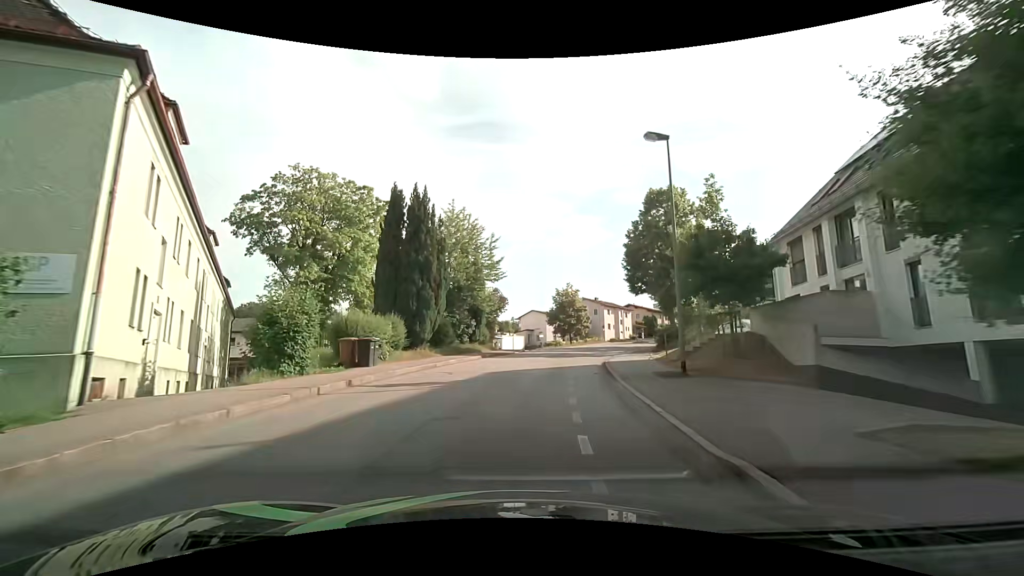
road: residential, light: Day
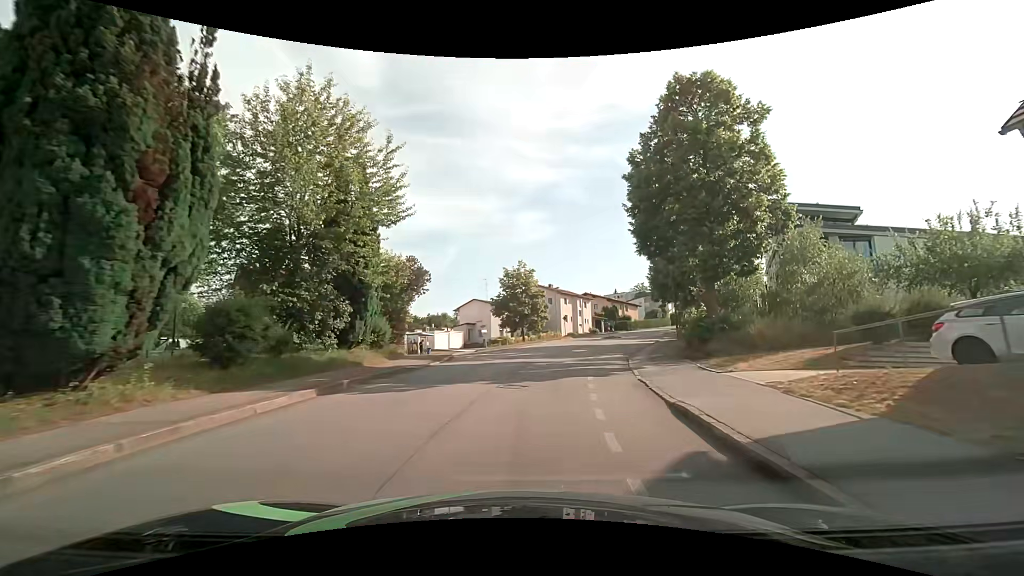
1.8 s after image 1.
(+0.7, +18.1) m; +6°
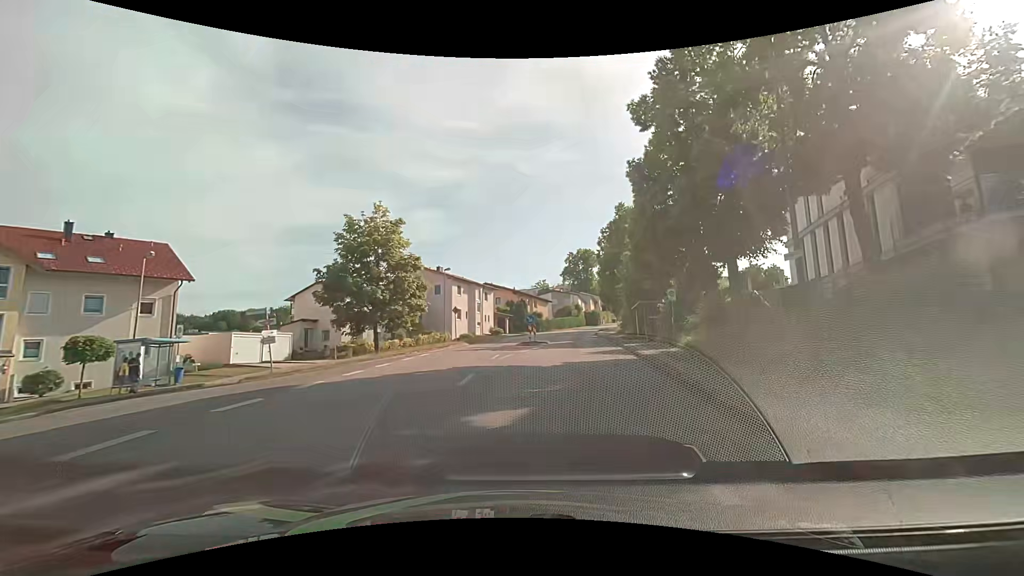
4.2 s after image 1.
(+2.1, +23.9) m; +12°
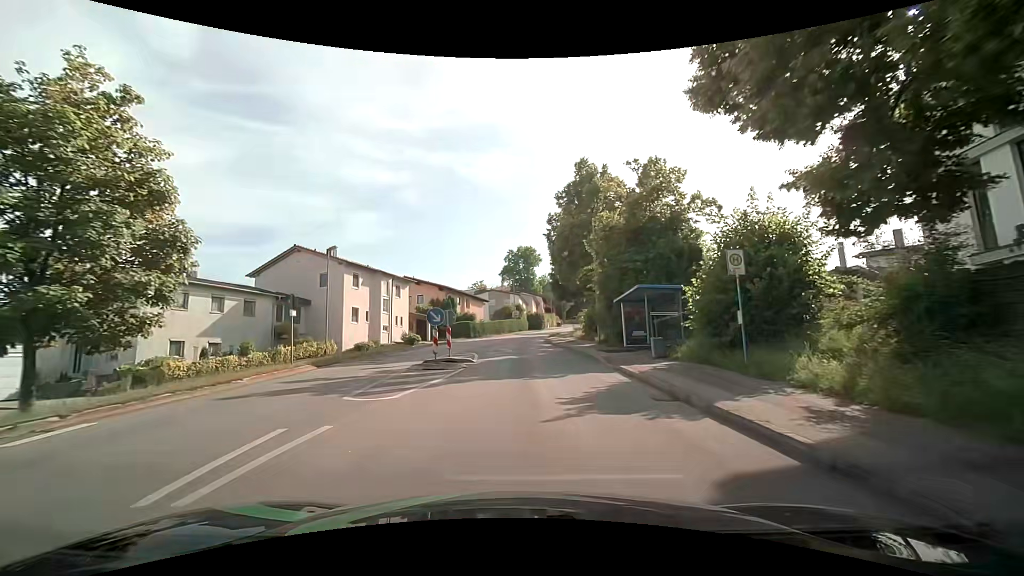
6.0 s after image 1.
(+1.4, +16.0) m; +7°
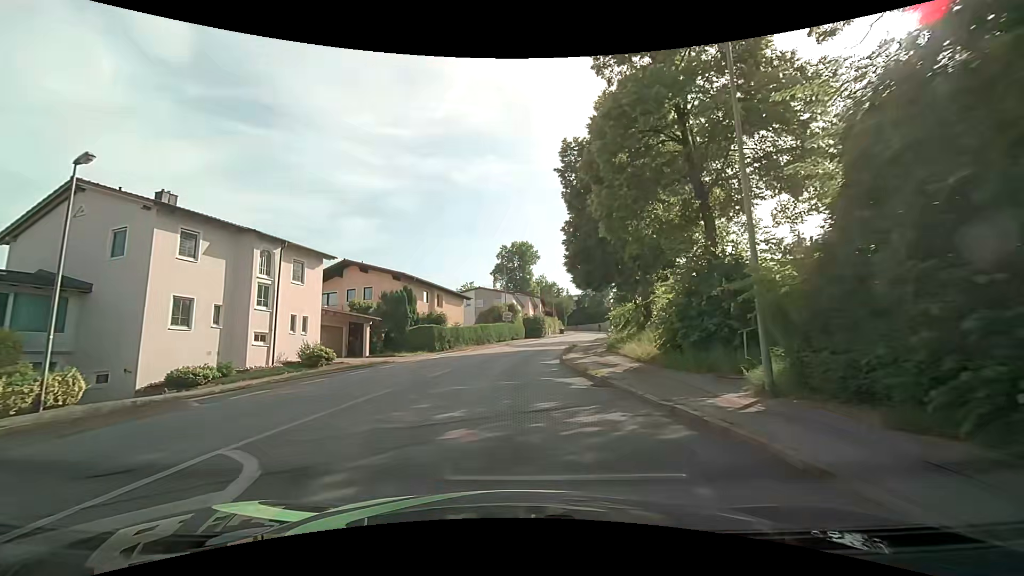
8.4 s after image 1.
(+0.3, +20.7) m; +1°
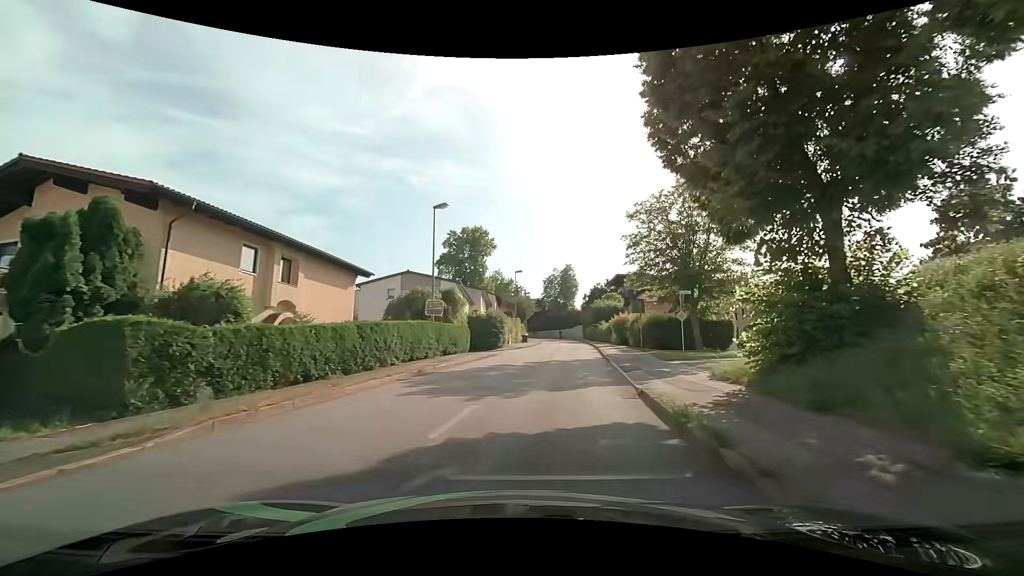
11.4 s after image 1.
(+0.3, +25.9) m; +5°
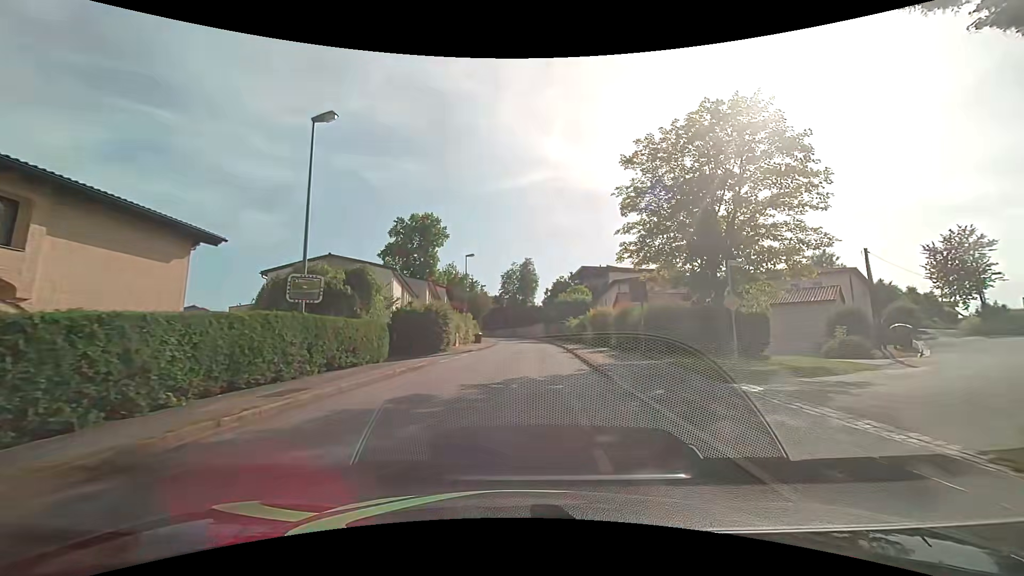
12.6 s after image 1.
(+0.5, +10.8) m; +4°
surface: asphalt
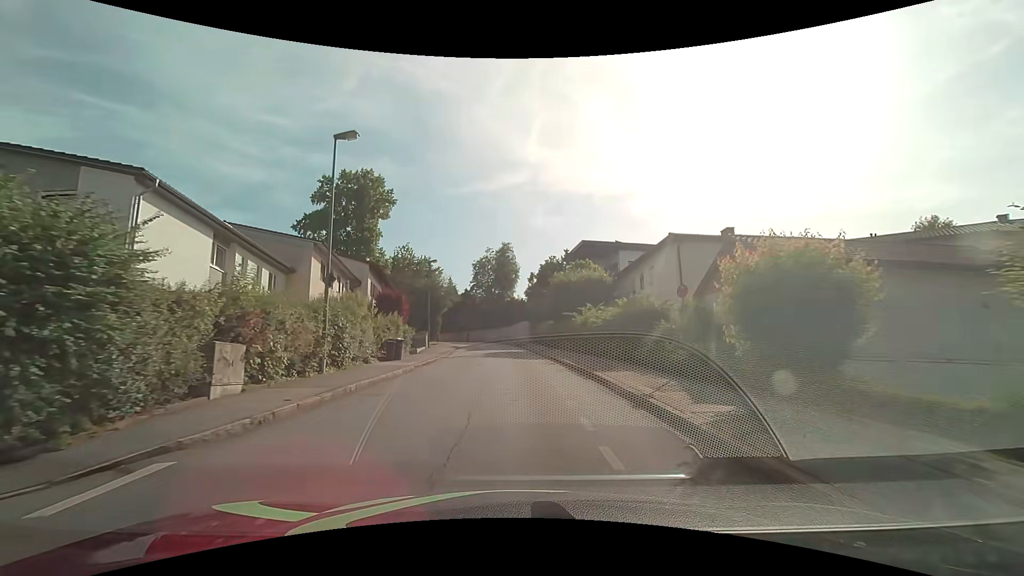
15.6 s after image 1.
(+1.0, +27.9) m; +3°
(0, +10) (0, +20) (-1, +30) (-1, +40) (-2, +50) (-4, +60) (-5, +70) (-7, +80) (-9, +89) (-12, +99) m
